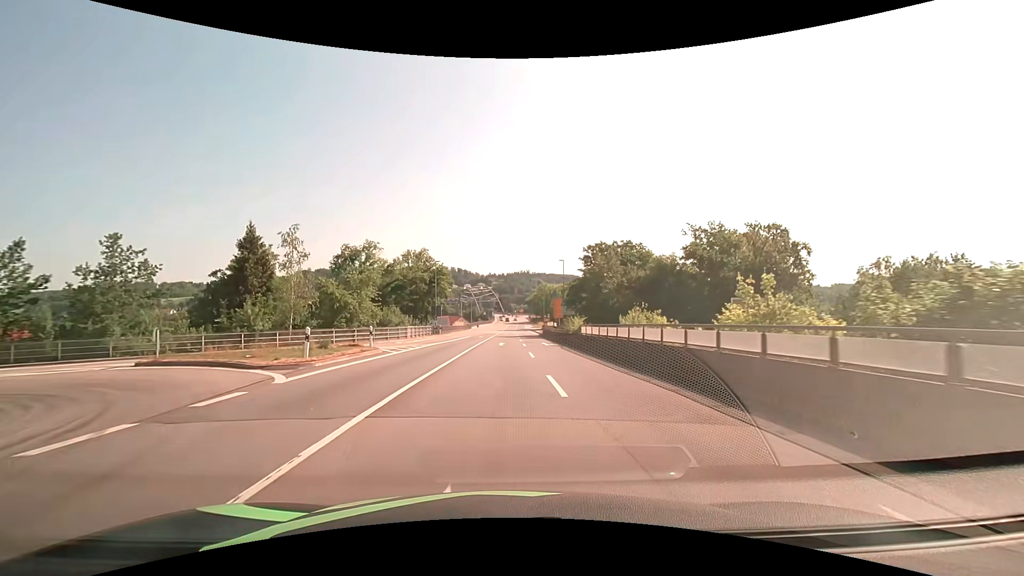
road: primary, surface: asphalt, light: Day
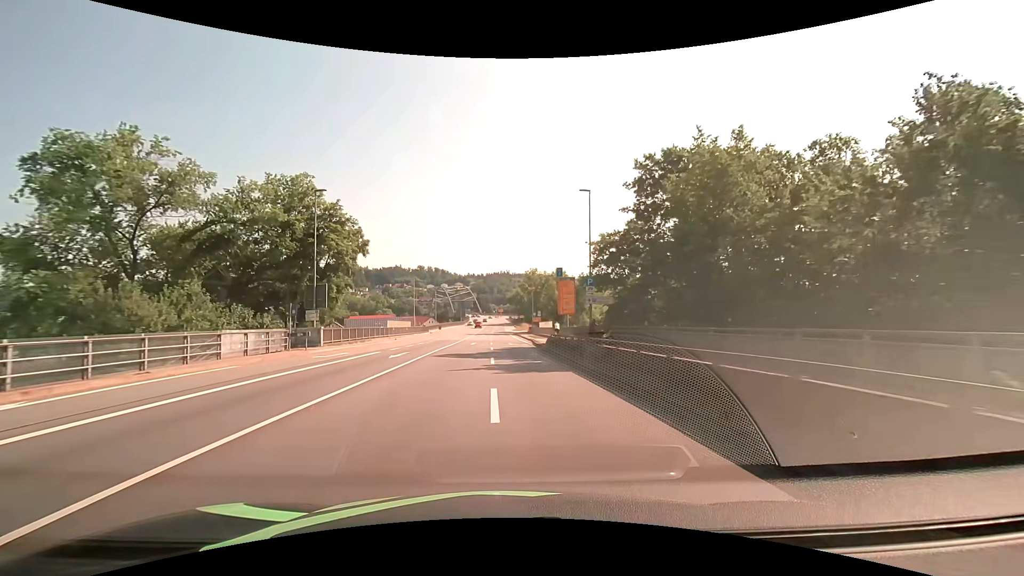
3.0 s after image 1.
(+0.8, +38.1) m; +2°
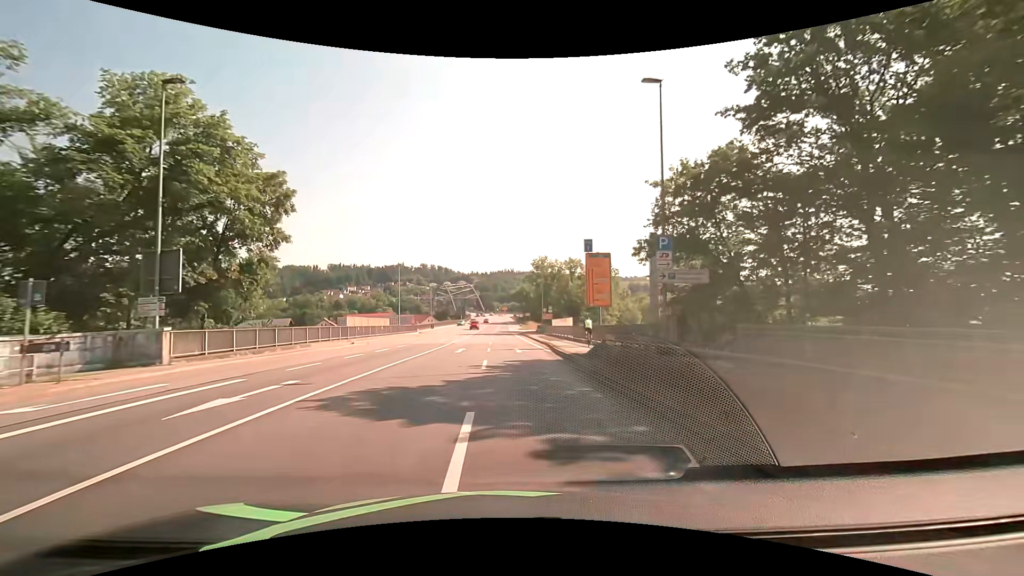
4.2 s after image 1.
(-0.1, +15.2) m; -1°
(0, +10) (0, +20) (0, +30) (0, +40) (0, +50) (0, +60) (0, +70) (0, +80) (0, +90) (+1, +100) m
